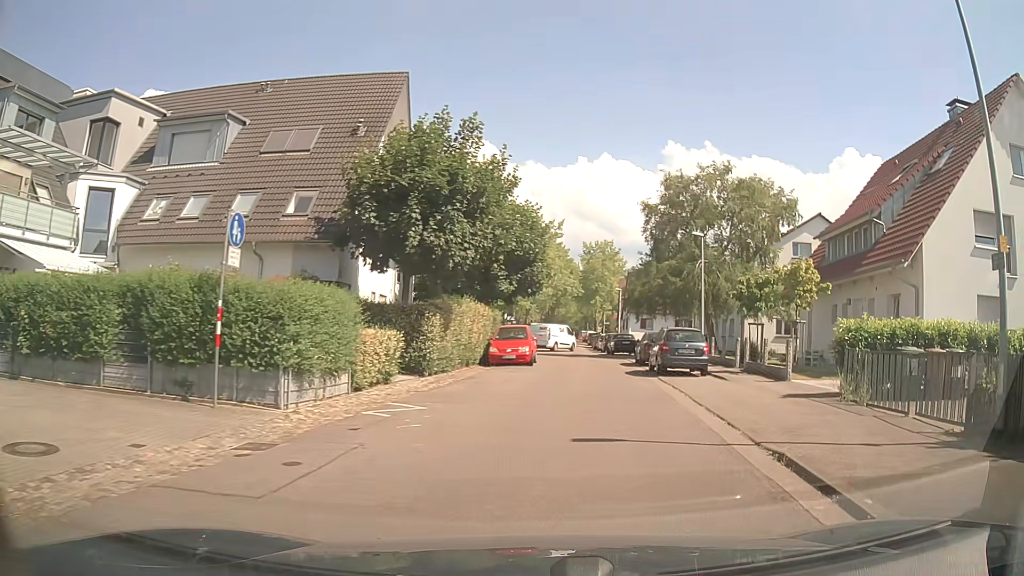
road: residential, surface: asphalt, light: Day
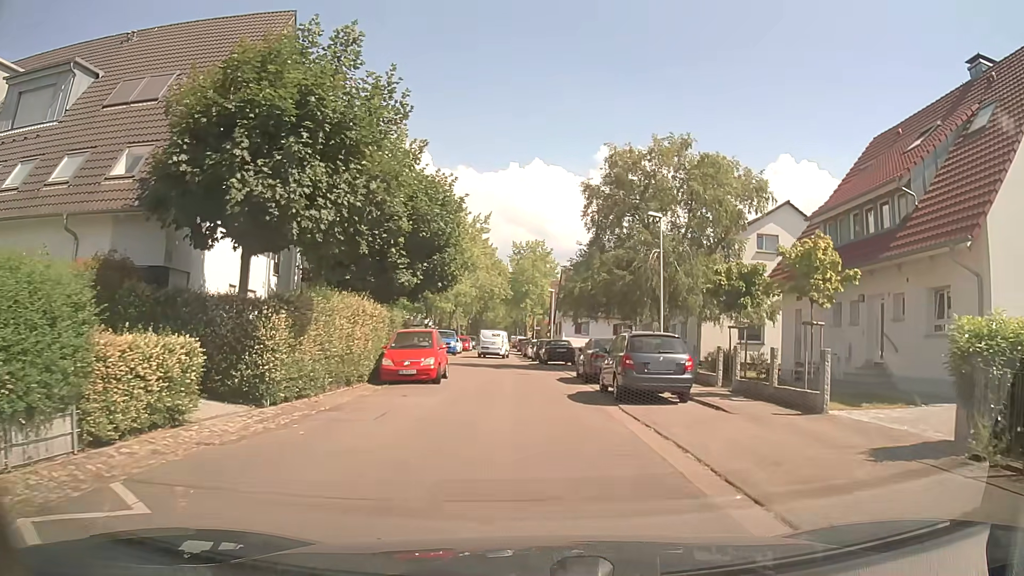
(+0.3, +6.9) m; +4°
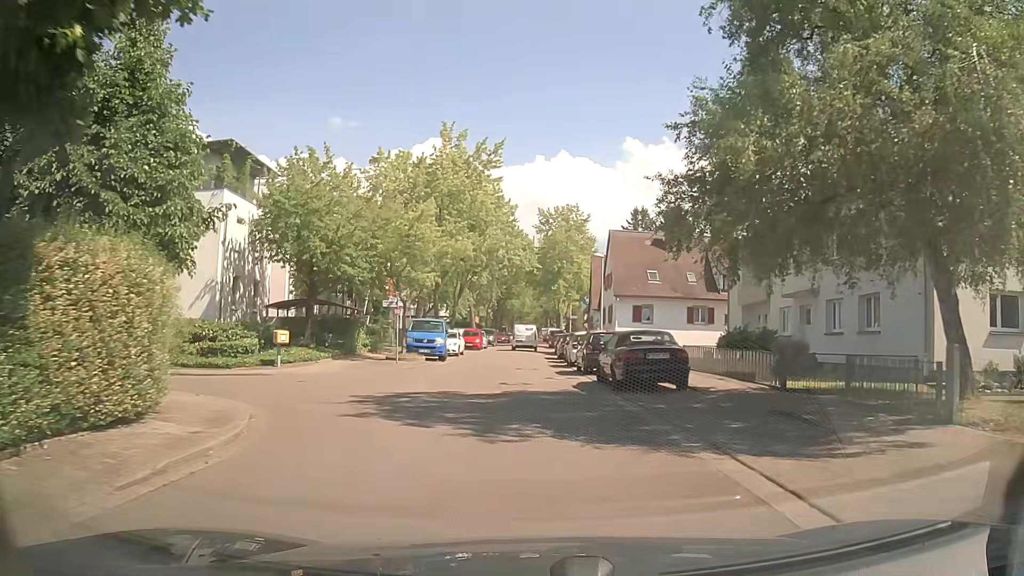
(-0.2, +21.8) m; -2°
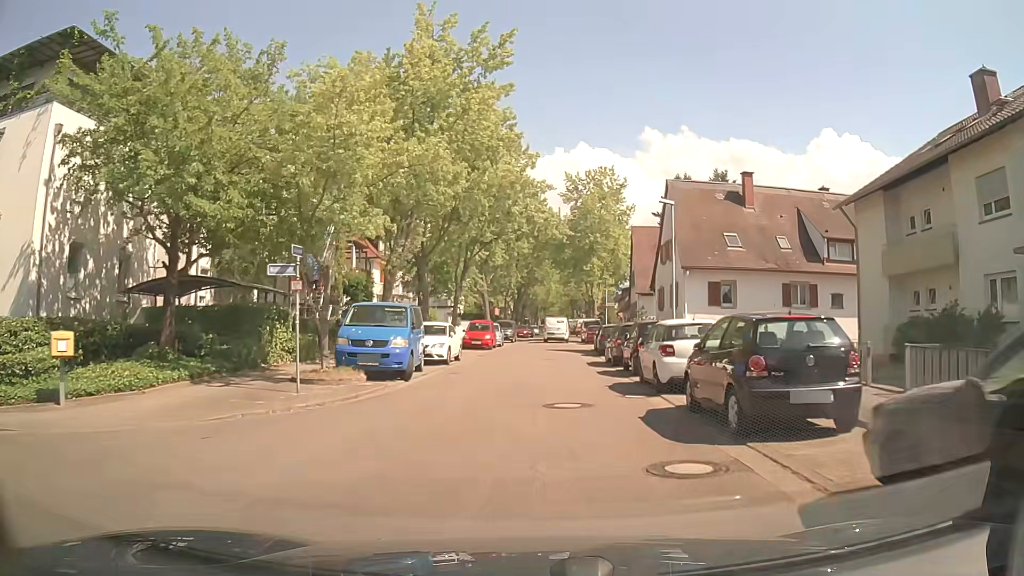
(-0.2, +14.4) m; -2°
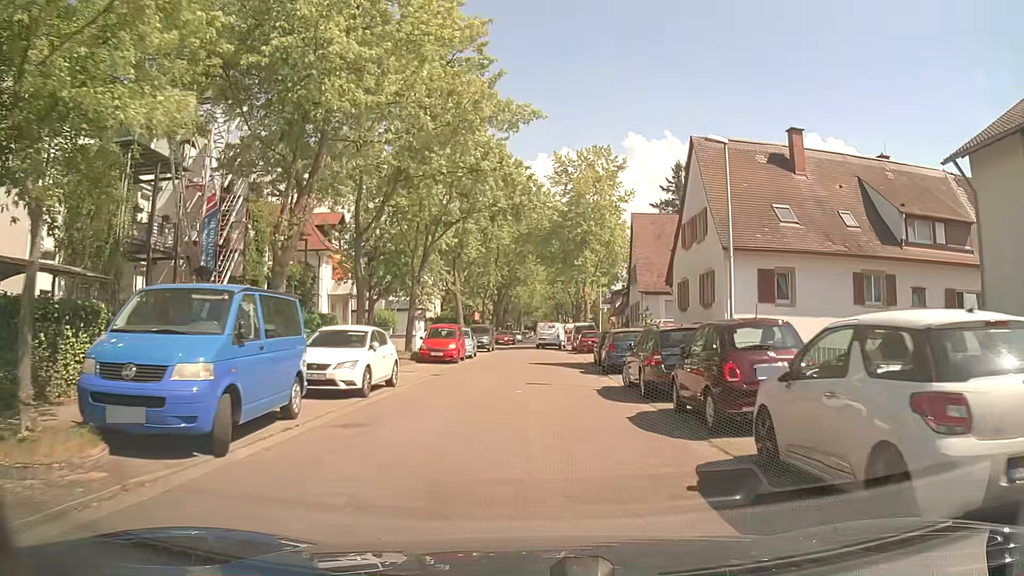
(+0.2, +9.5) m; +2°
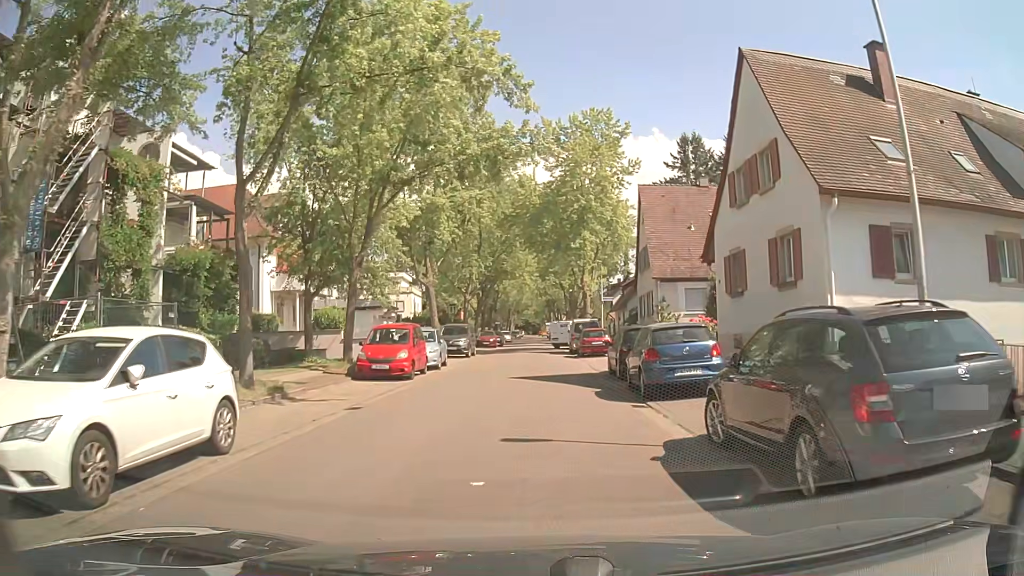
(0.0, +8.9) m; 0°
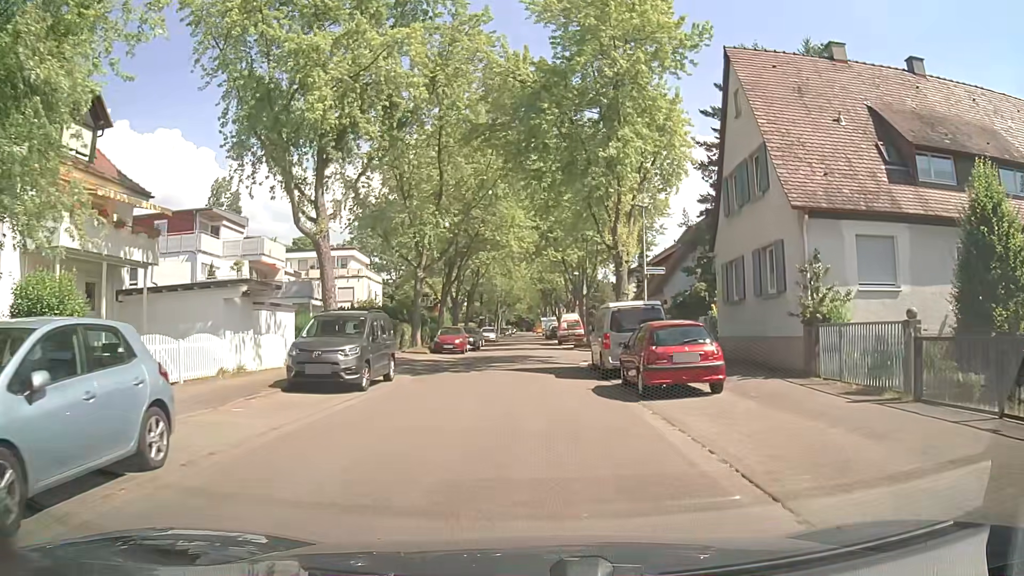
(+0.2, +21.1) m; +1°
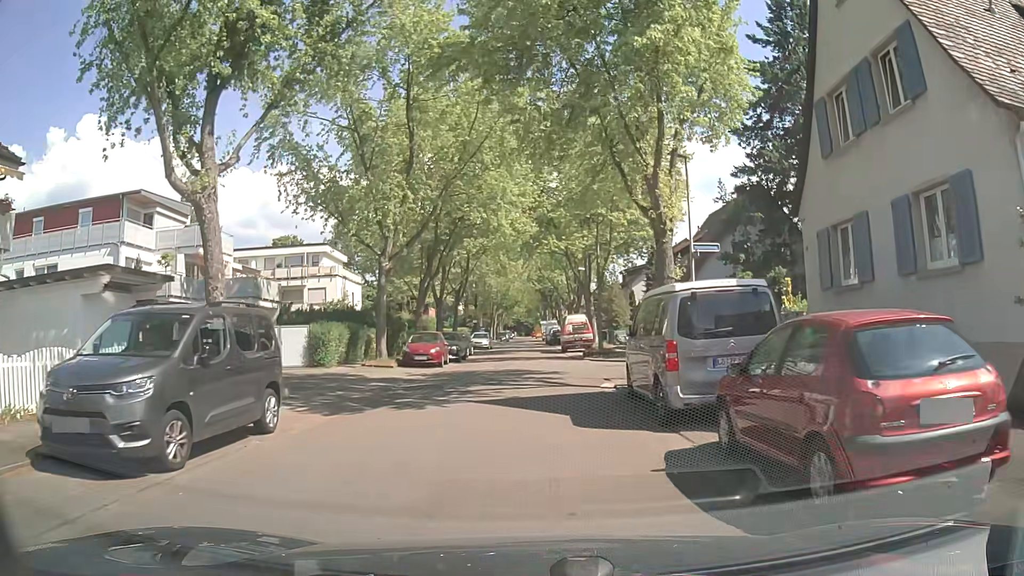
(0.0, +8.3) m; 0°
